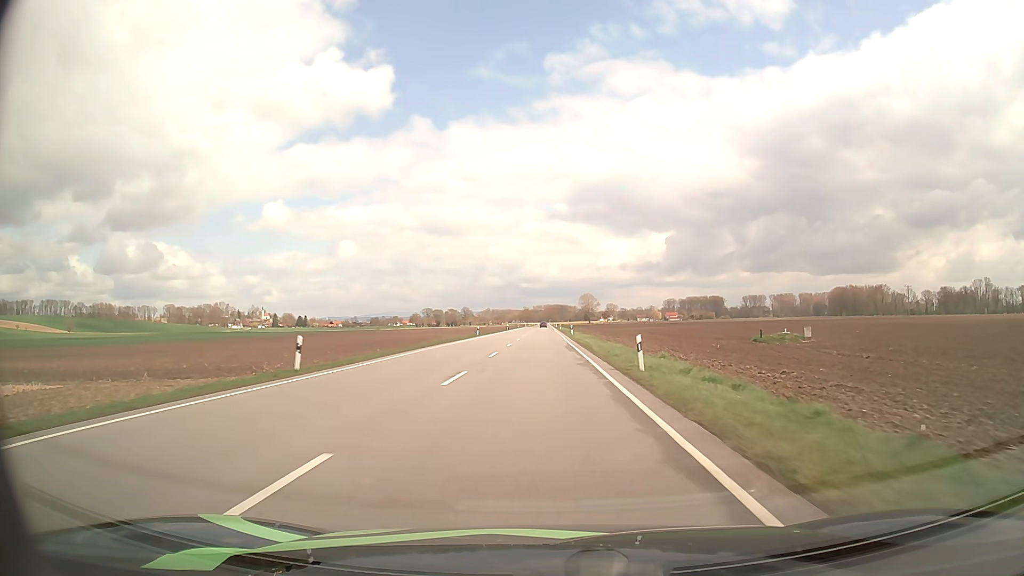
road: primary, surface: asphalt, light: Day
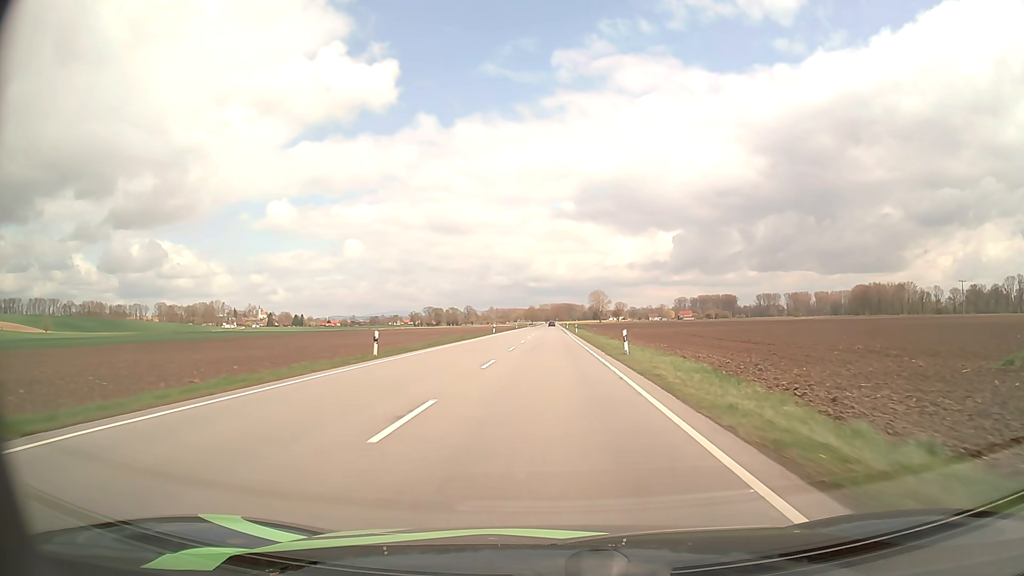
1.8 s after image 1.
(-0.4, +42.9) m; -1°
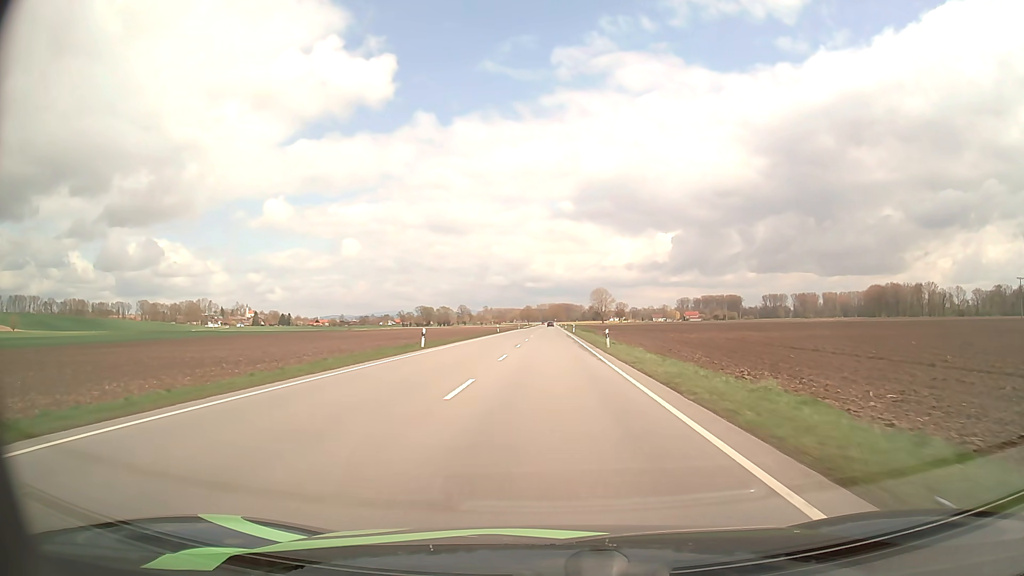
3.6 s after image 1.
(0.0, +43.4) m; 0°
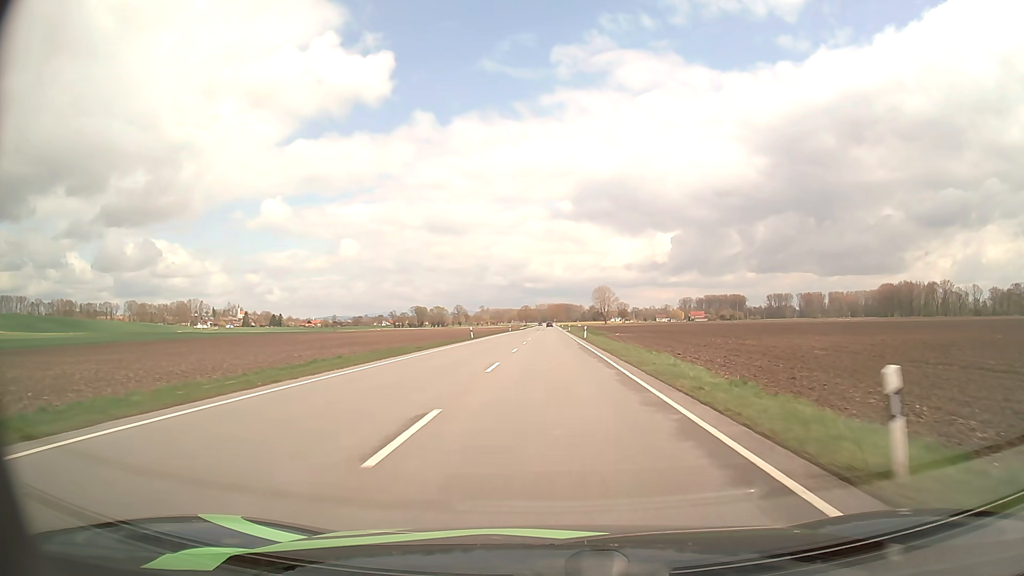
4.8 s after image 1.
(0.0, +29.3) m; 0°
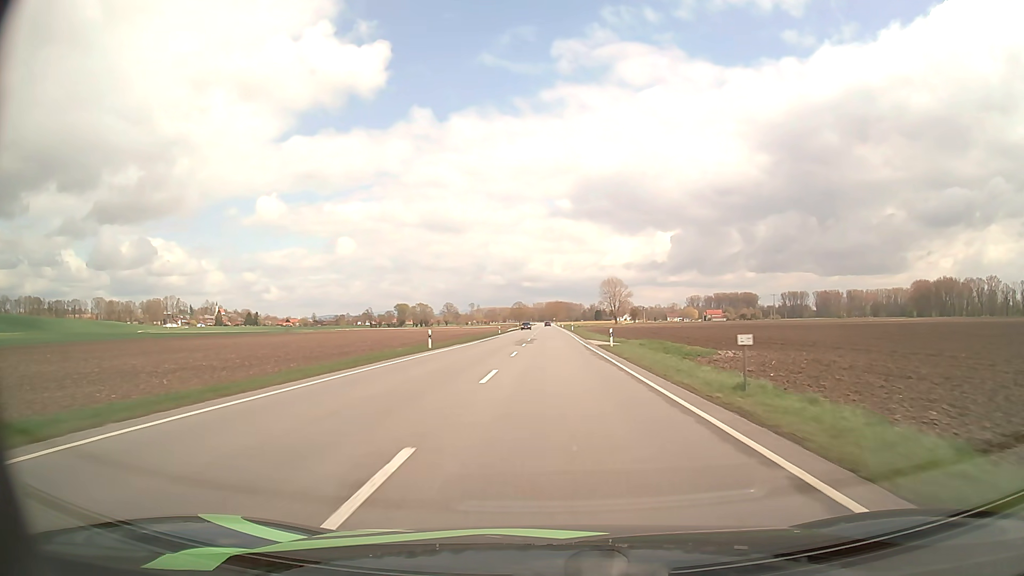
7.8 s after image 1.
(0.0, +74.7) m; 0°
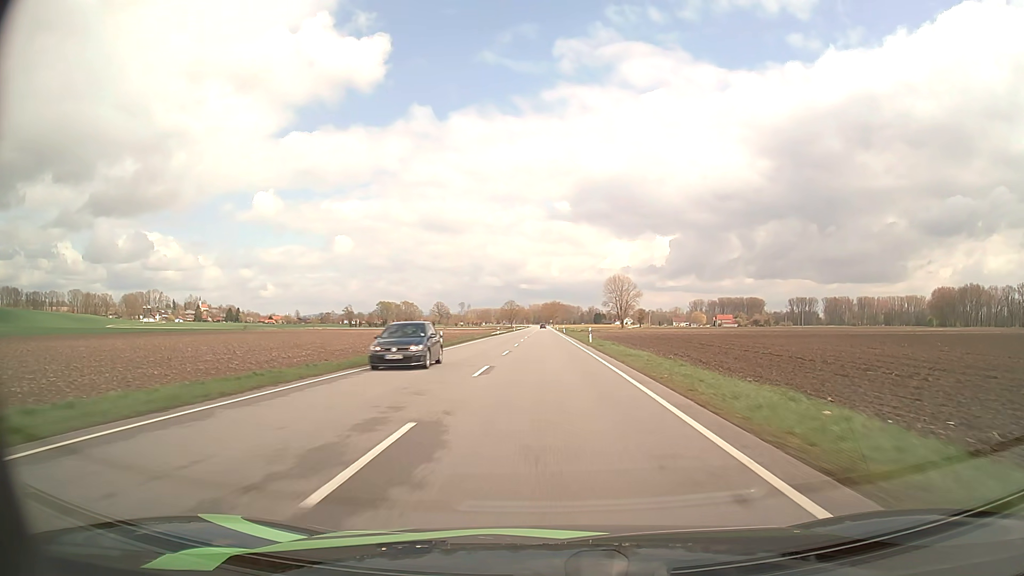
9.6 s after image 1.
(+0.3, +45.9) m; 0°
(0, +10) (0, +20) (0, +30) (0, +40) (0, +50) (0, +60) (0, +70) (0, +80) (0, +90) (0, +100) m
